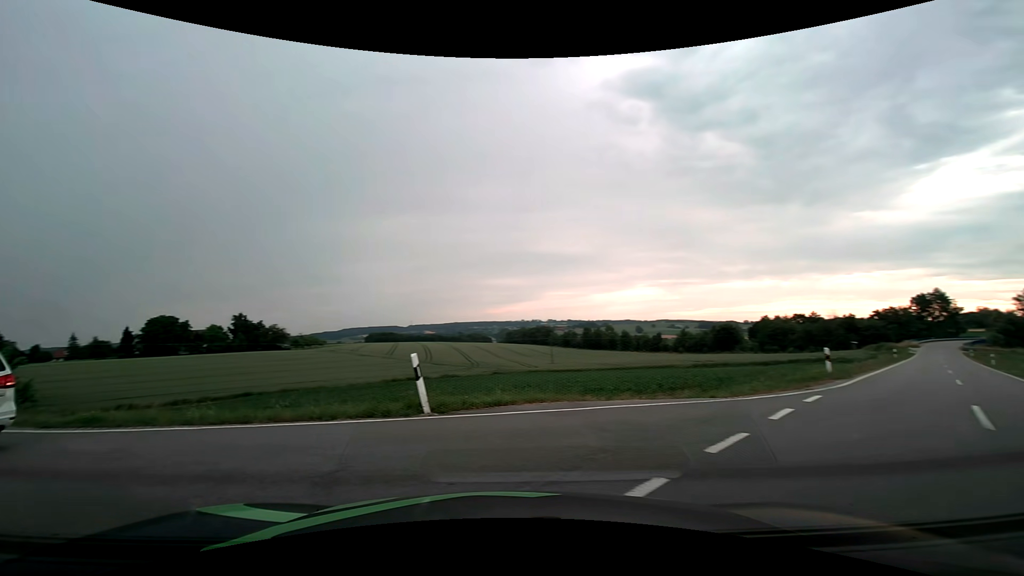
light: Day
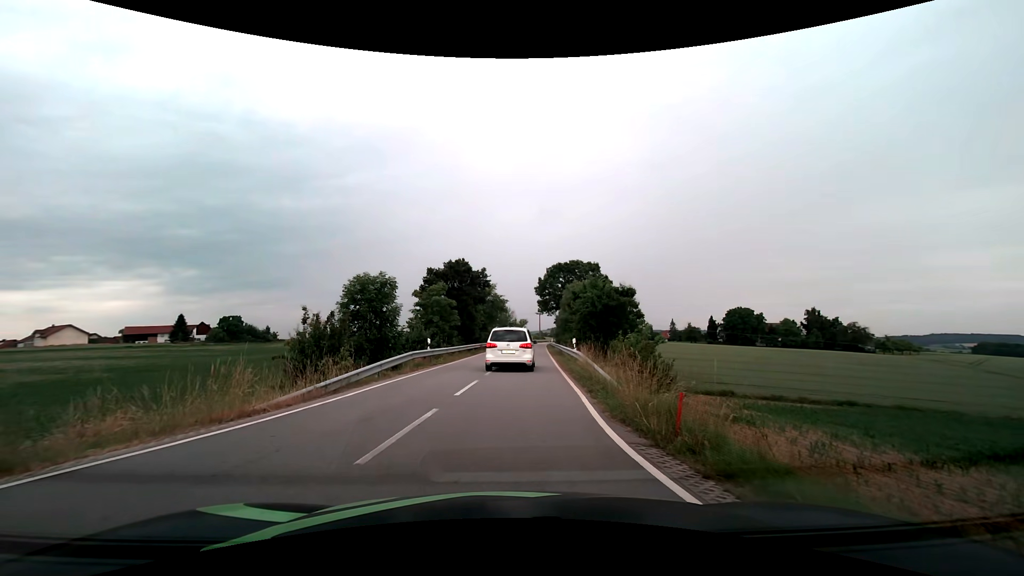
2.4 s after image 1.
(-7.1, +8.3) m; -60°
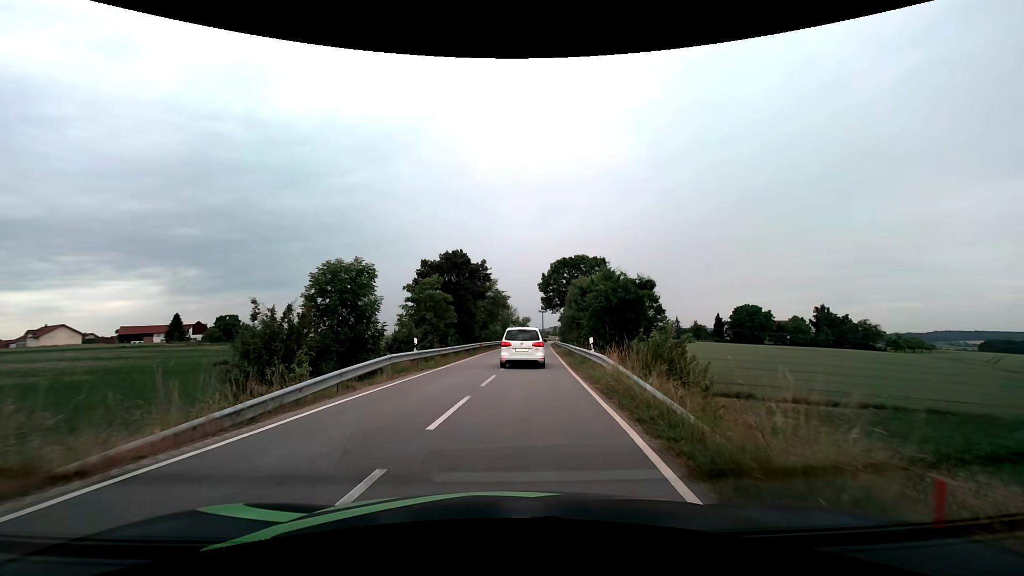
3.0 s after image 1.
(0.0, +4.4) m; 0°
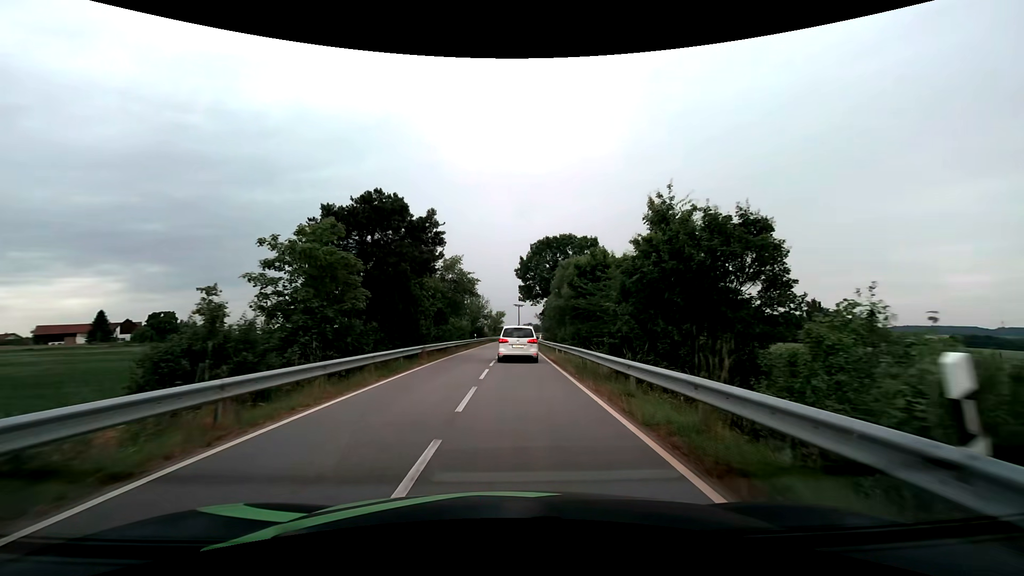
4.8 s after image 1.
(+0.5, +17.1) m; +3°
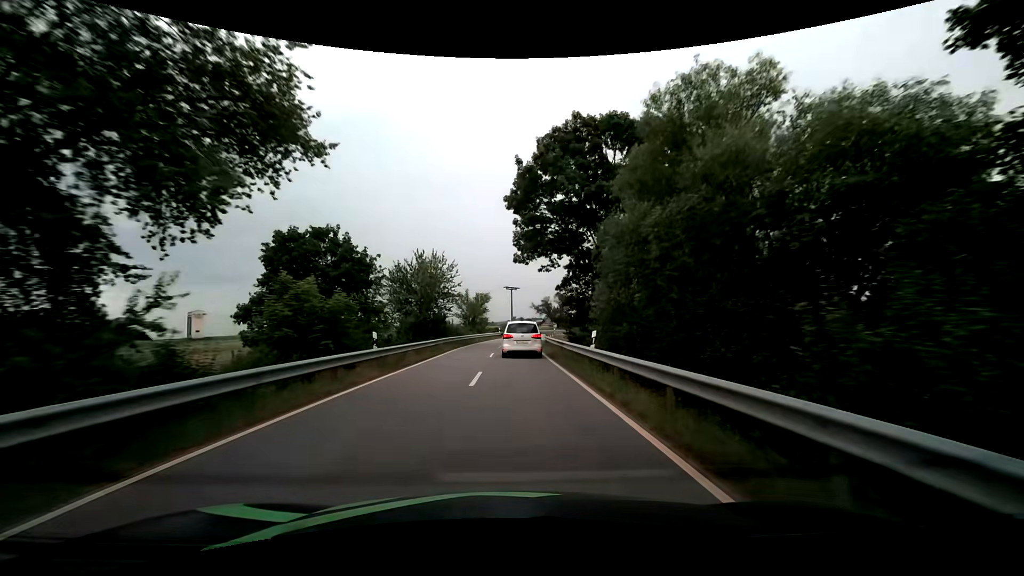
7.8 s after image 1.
(+0.6, +39.4) m; +1°
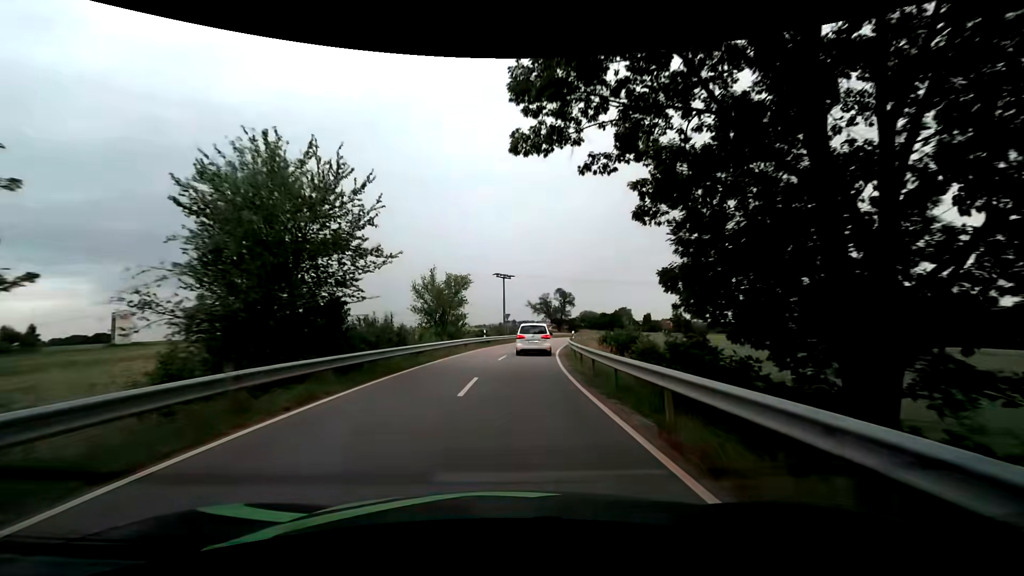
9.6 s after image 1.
(+0.2, +24.5) m; +1°
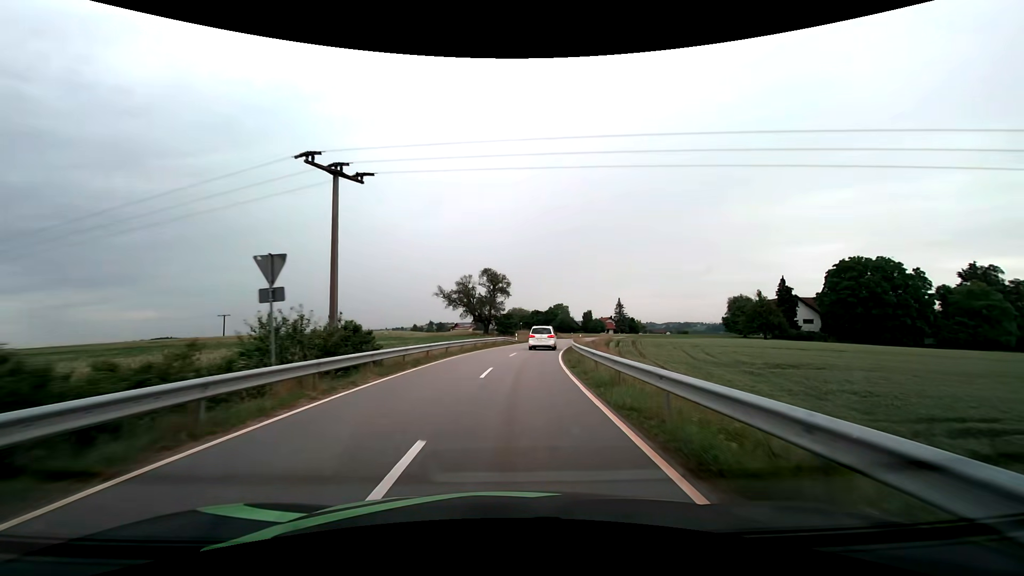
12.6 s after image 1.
(+3.2, +44.6) m; +9°
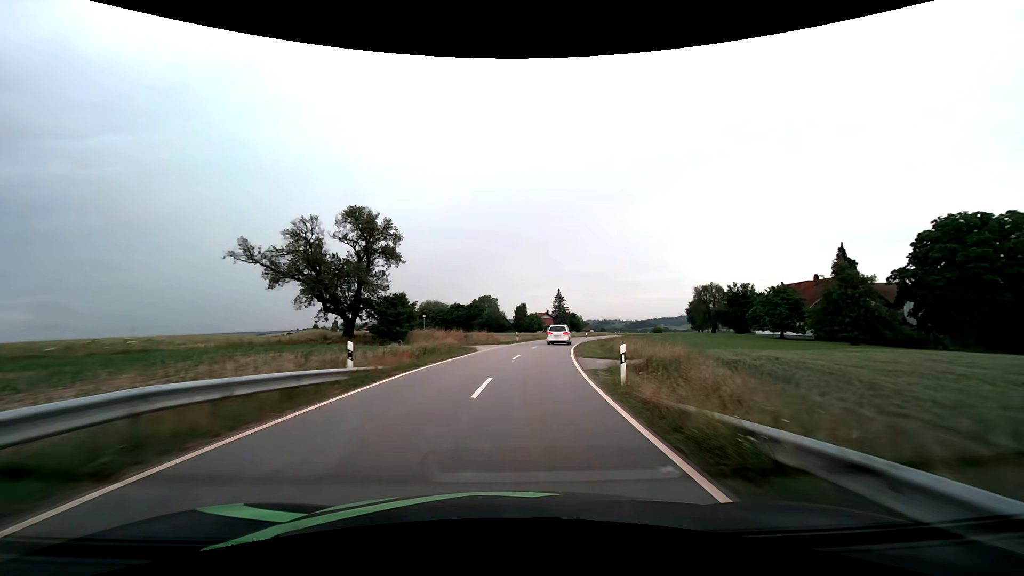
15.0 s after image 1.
(+2.7, +41.2) m; +9°
(0, +10) (+1, +20) (+2, +30) (+4, +40) (+5, +50) (+8, +59) (+10, +69) (+13, +79) (+17, +88) (+20, +97) m
